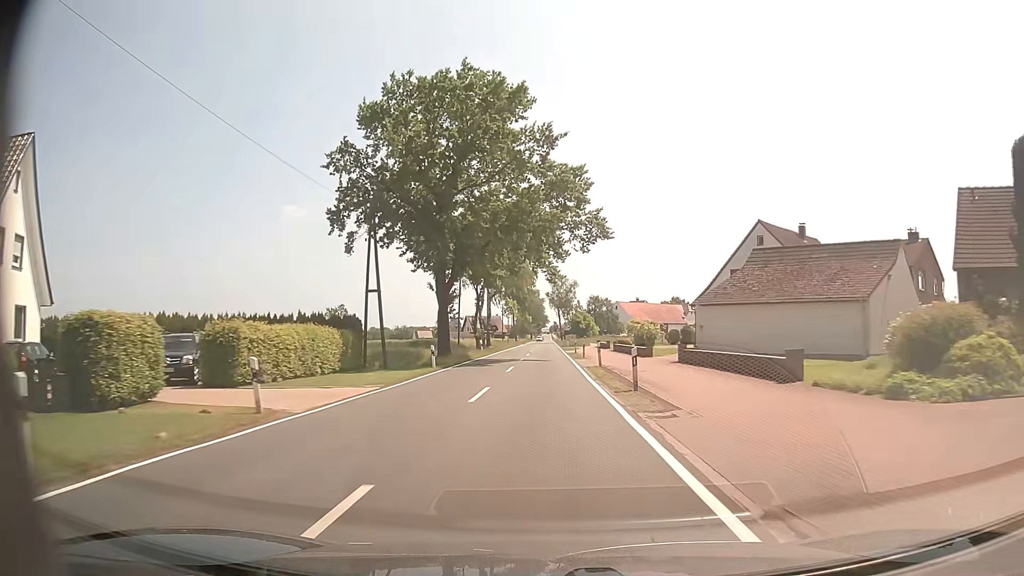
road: tertiary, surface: asphalt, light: Day
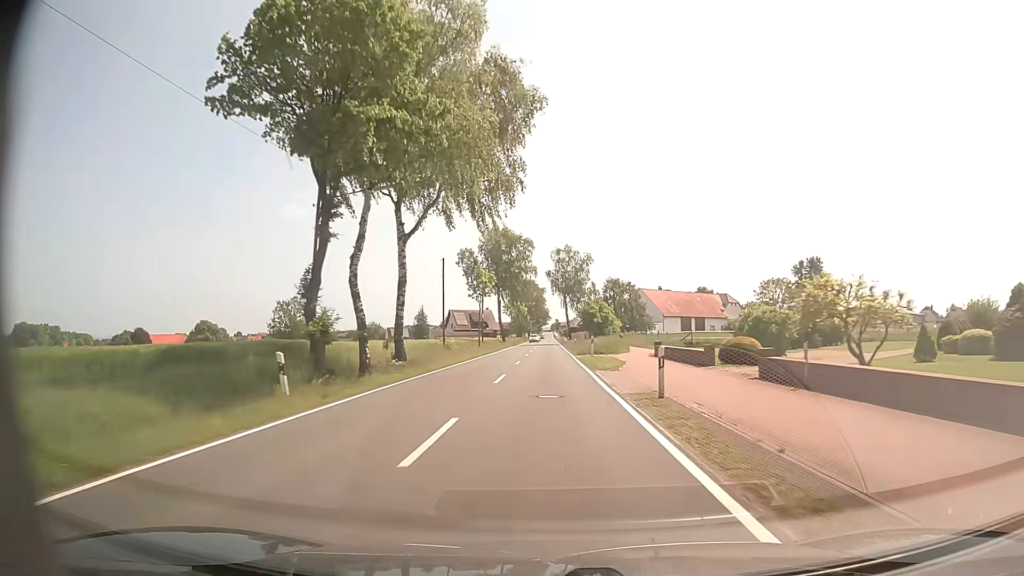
(+0.1, +43.1) m; 0°
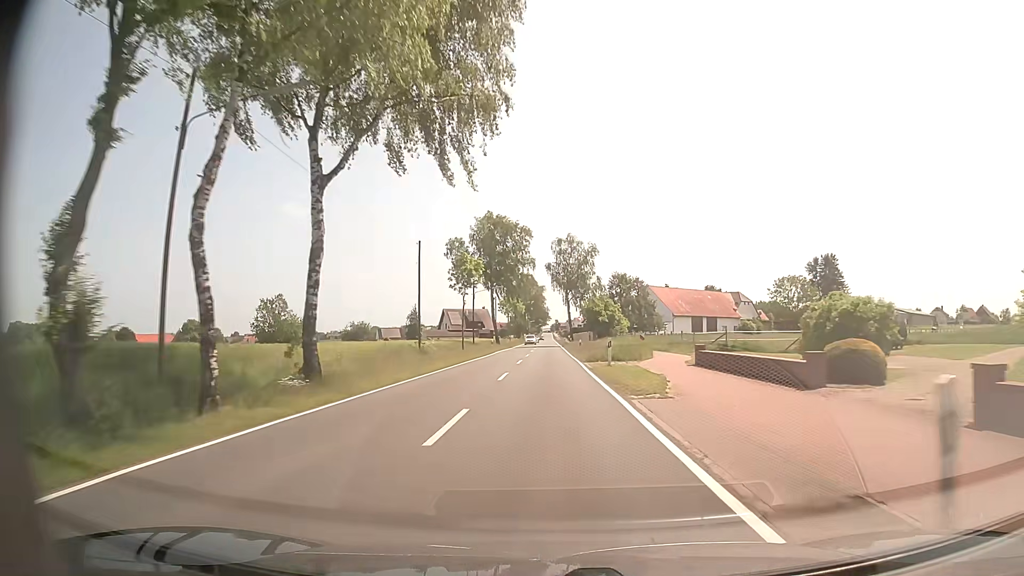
(0.0, +10.8) m; 0°
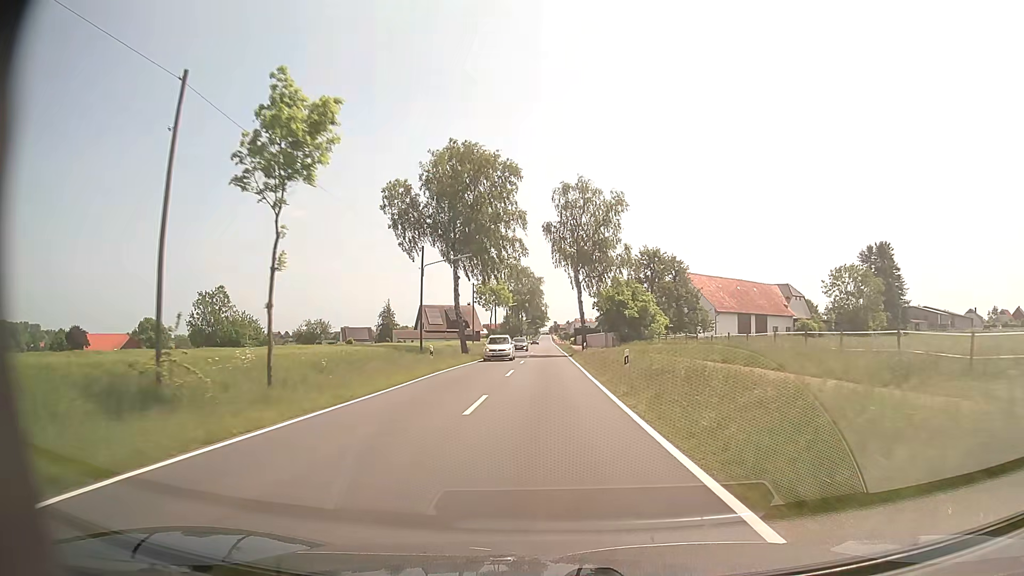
(+0.1, +32.3) m; 0°
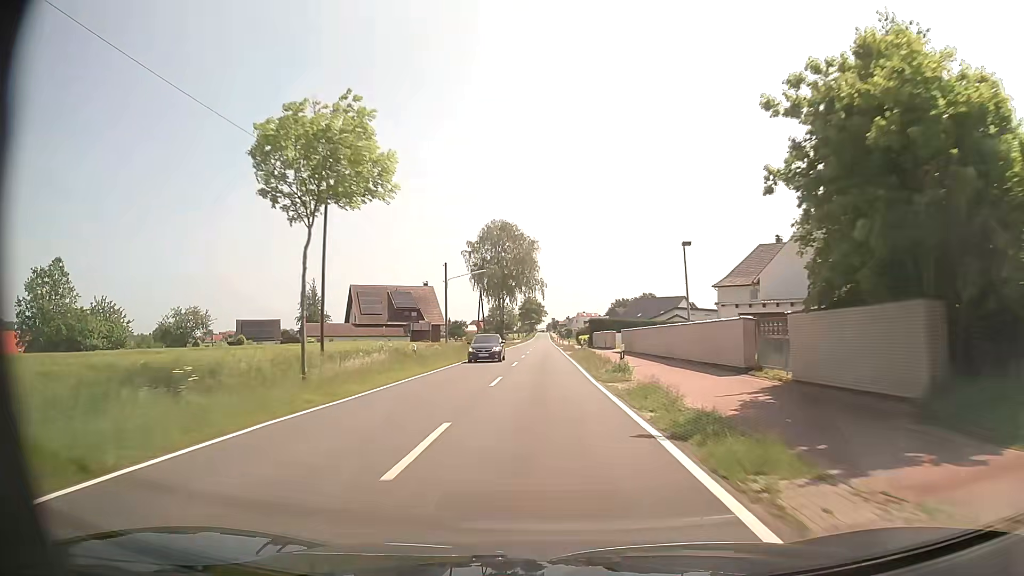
(+0.2, +53.8) m; +1°
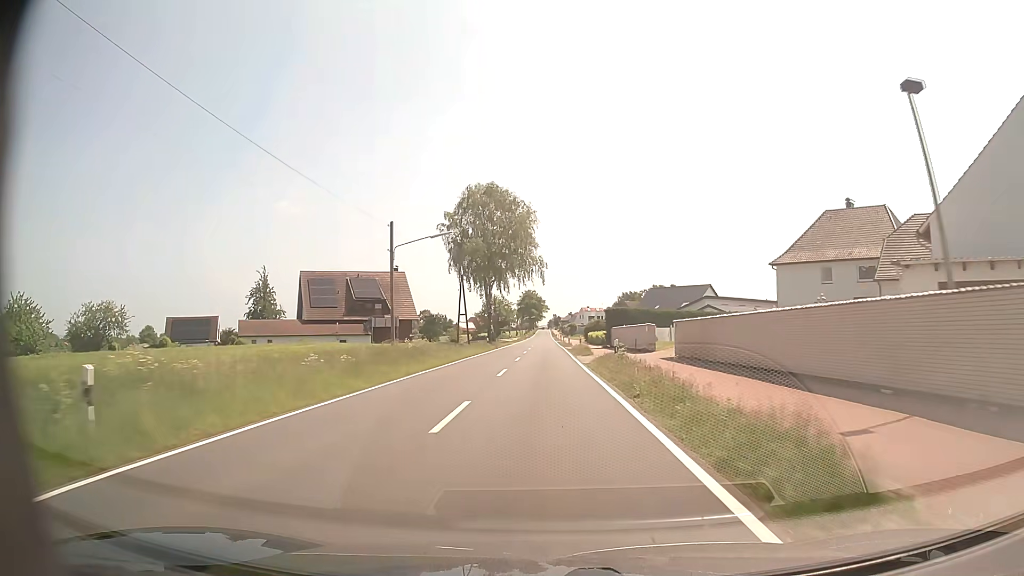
(-0.1, +21.5) m; 0°
(0, +10) (0, +20) (0, +30) (0, +40) (0, +50) (0, +60) (0, +70) (0, +80) (0, +90) (0, +100) m
